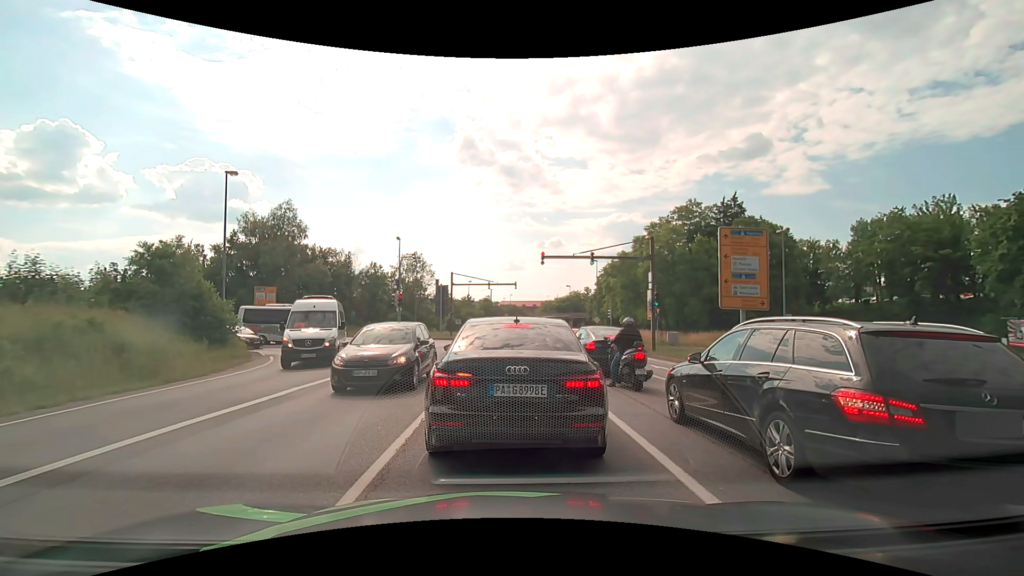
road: primary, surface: asphalt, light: Day
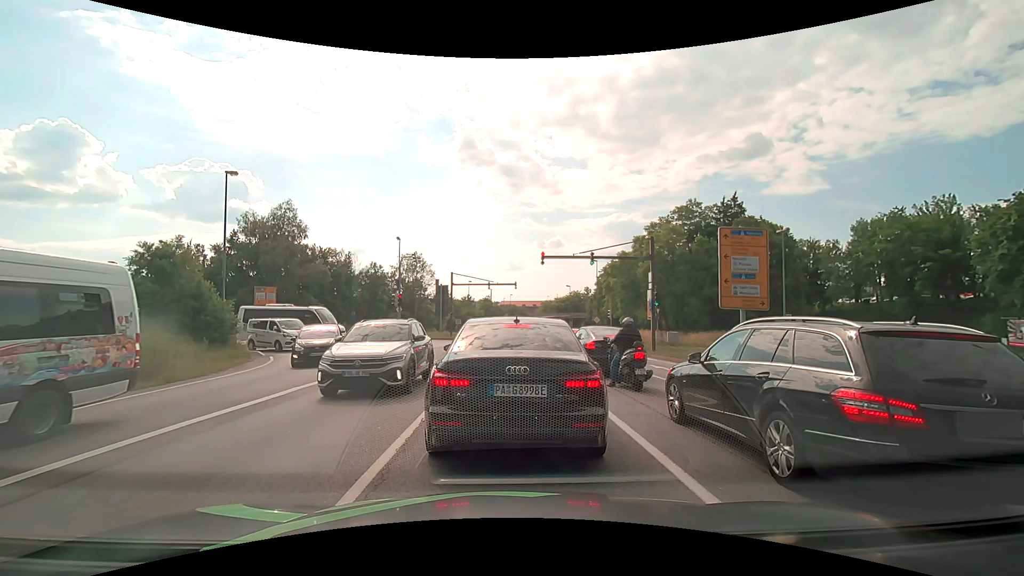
(0.0, 0.0) m; 0°
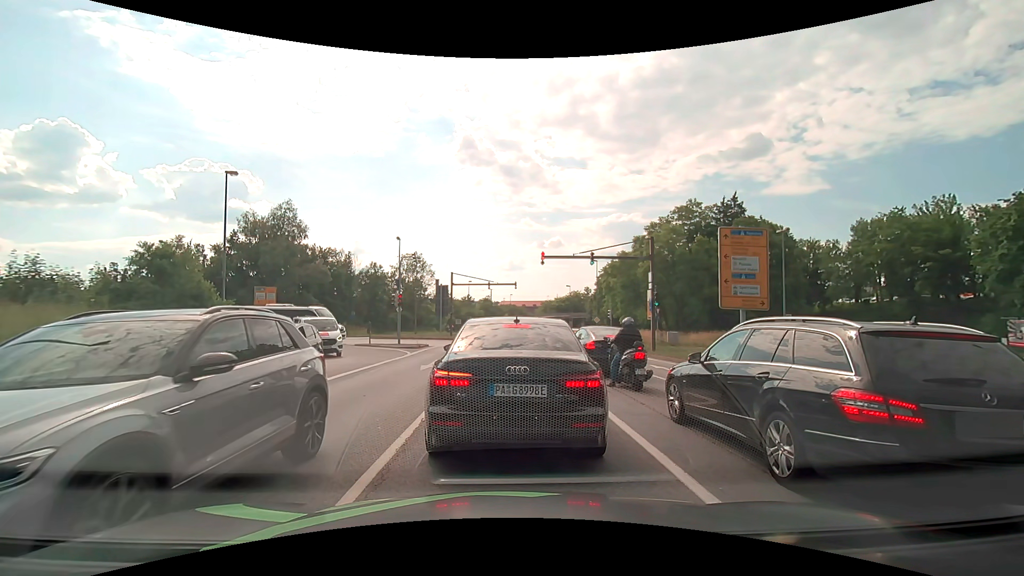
(0.0, 0.0) m; 0°
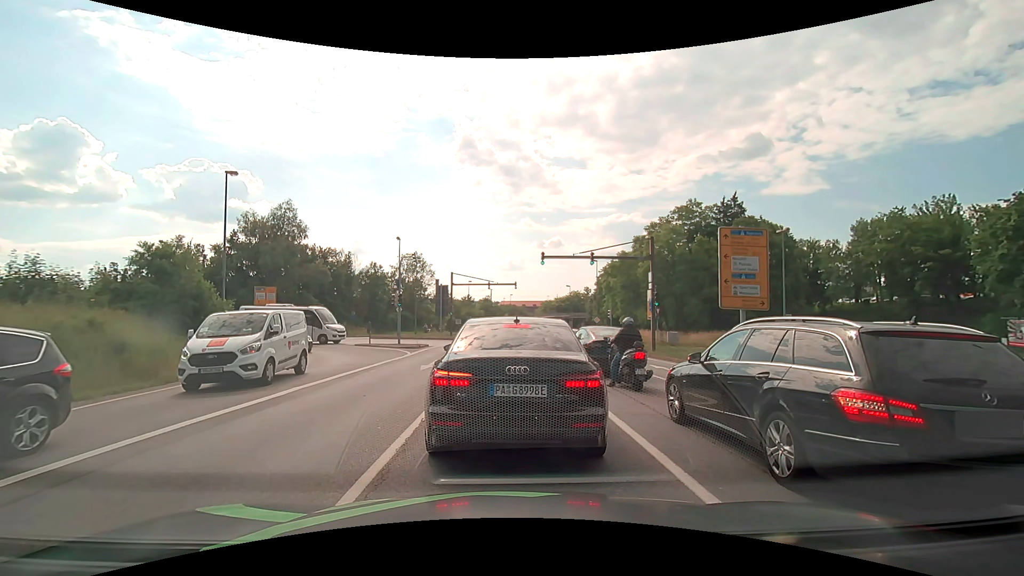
(0.0, 0.0) m; 0°
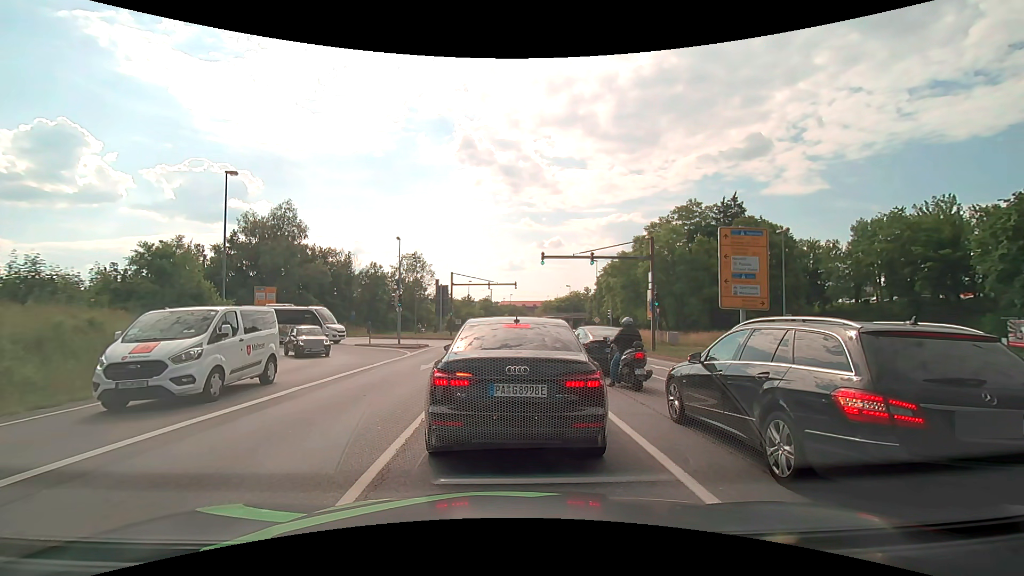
(0.0, 0.0) m; 0°
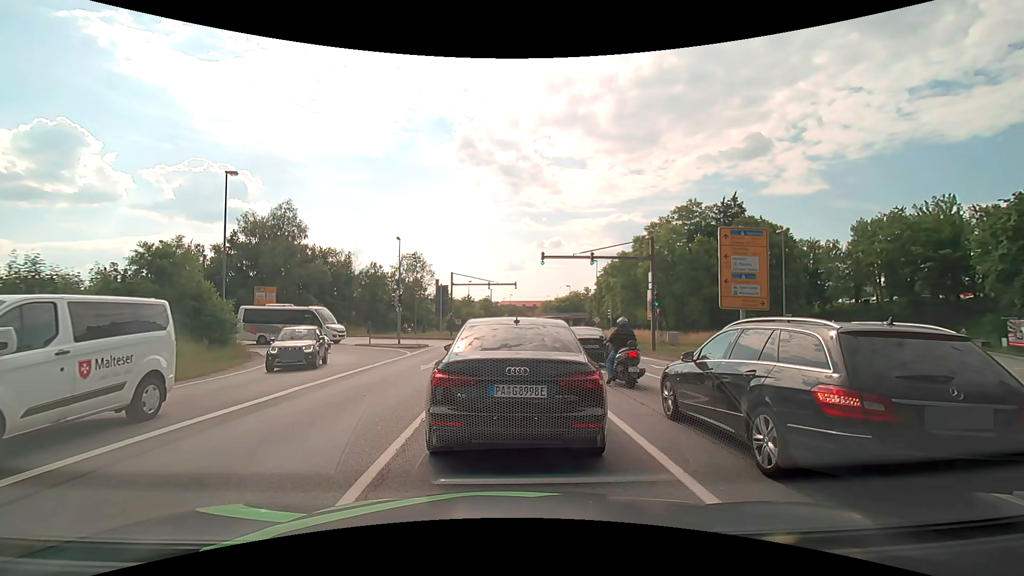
(0.0, 0.0) m; 0°
